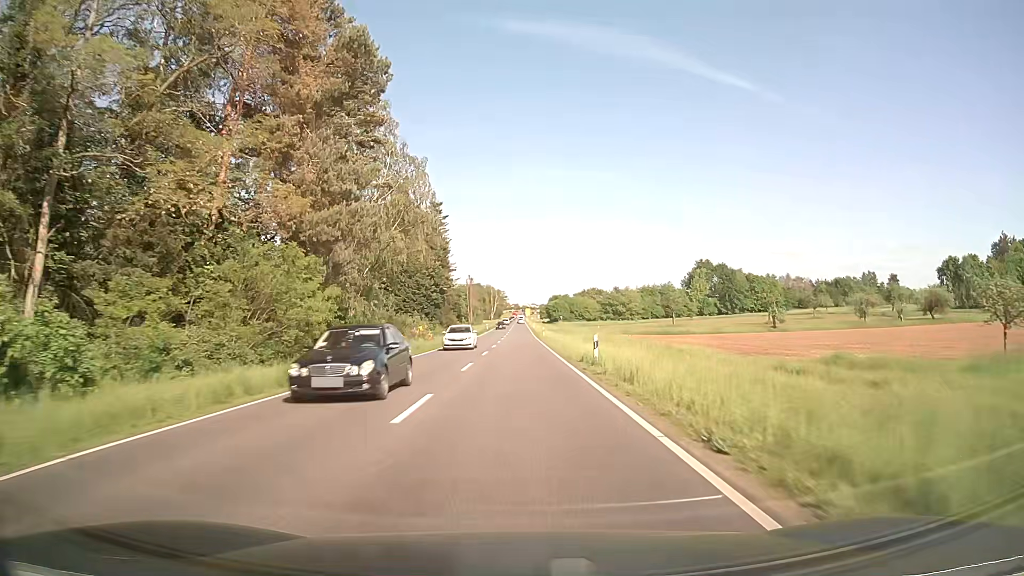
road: primary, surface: asphalt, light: Day
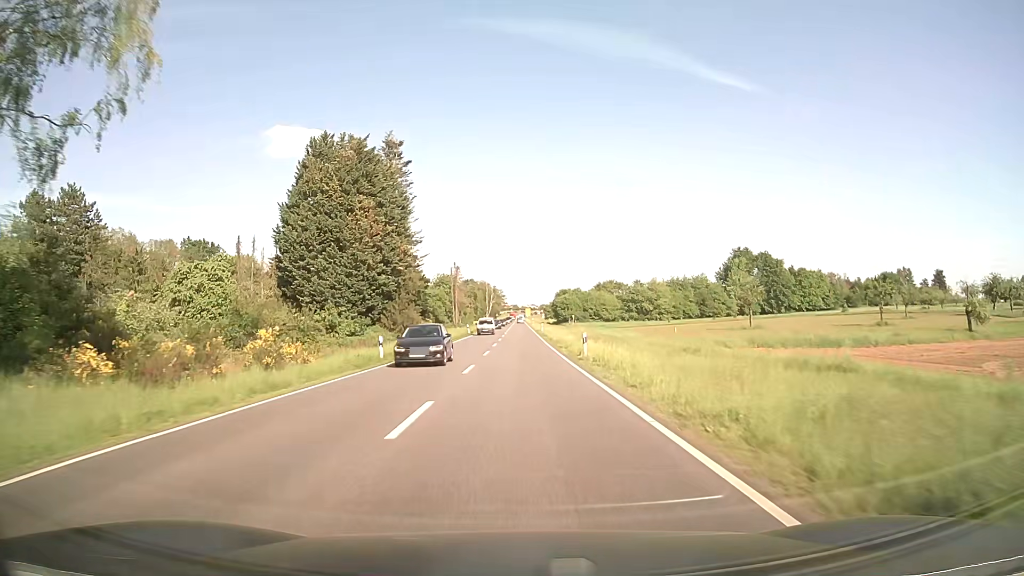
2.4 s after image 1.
(0.0, +45.1) m; 0°
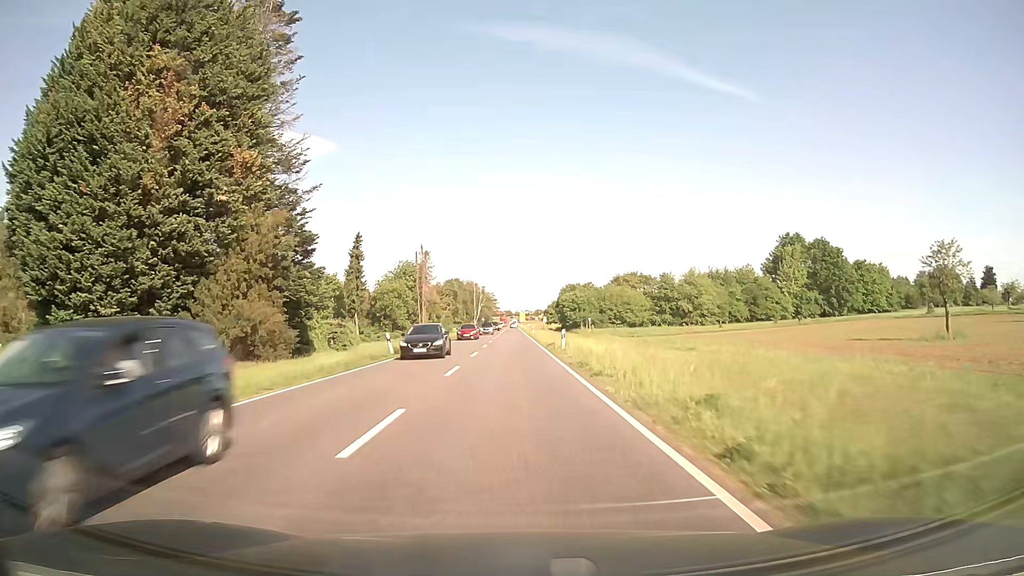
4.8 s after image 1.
(+0.3, +44.9) m; +1°
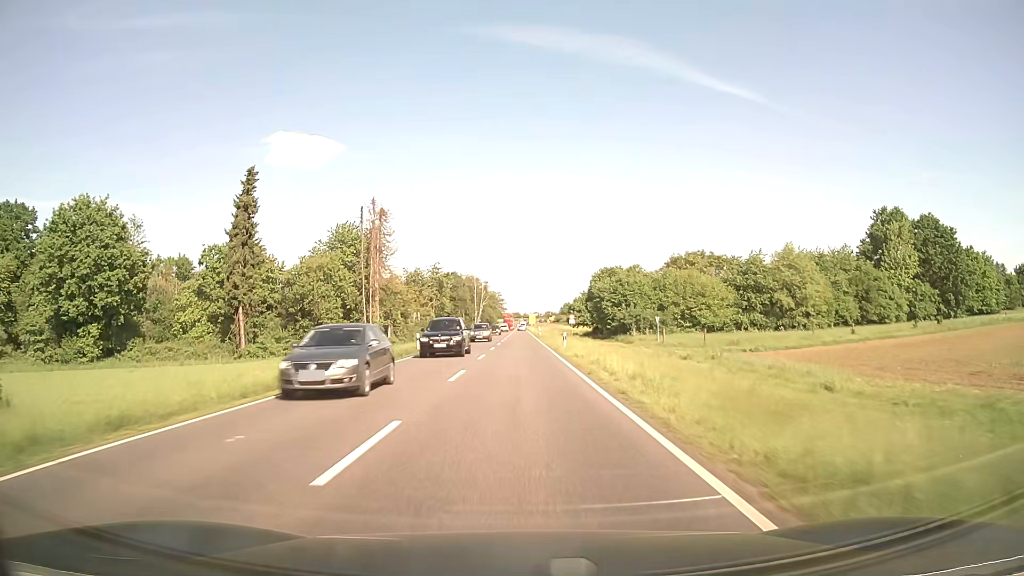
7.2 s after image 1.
(-0.3, +44.8) m; -1°
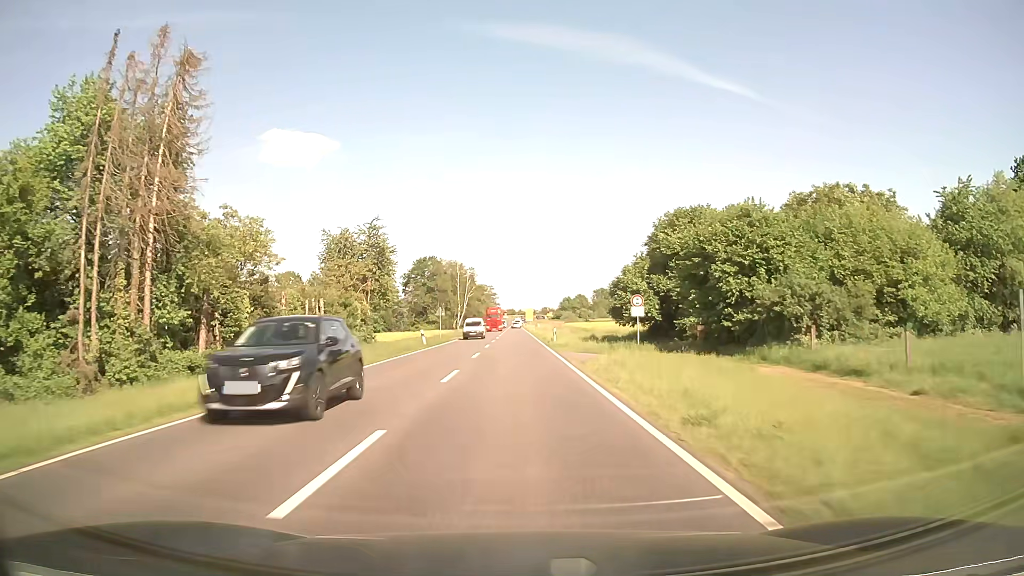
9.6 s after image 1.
(+0.1, +44.6) m; 0°
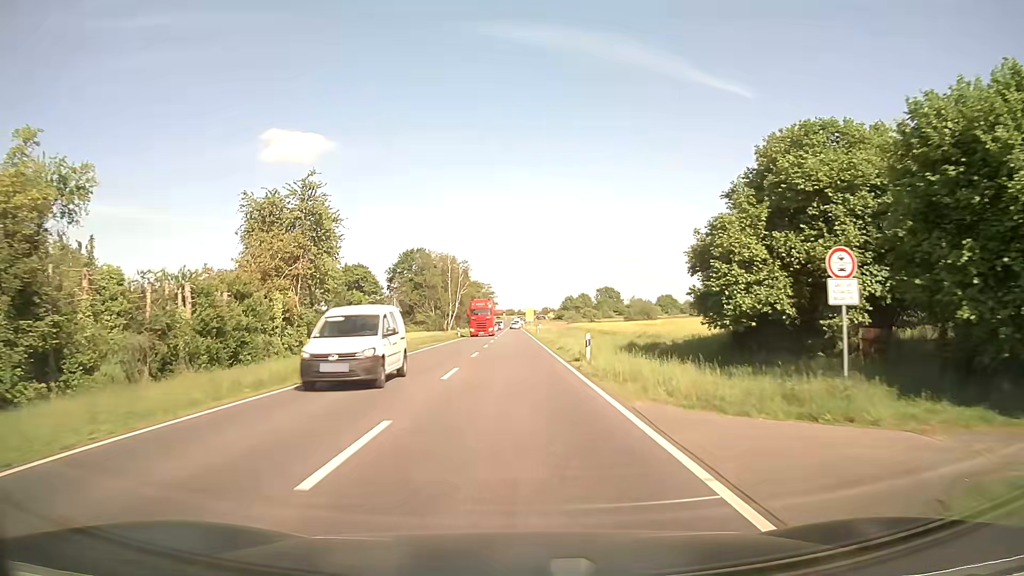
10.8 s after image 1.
(0.0, +20.9) m; 0°
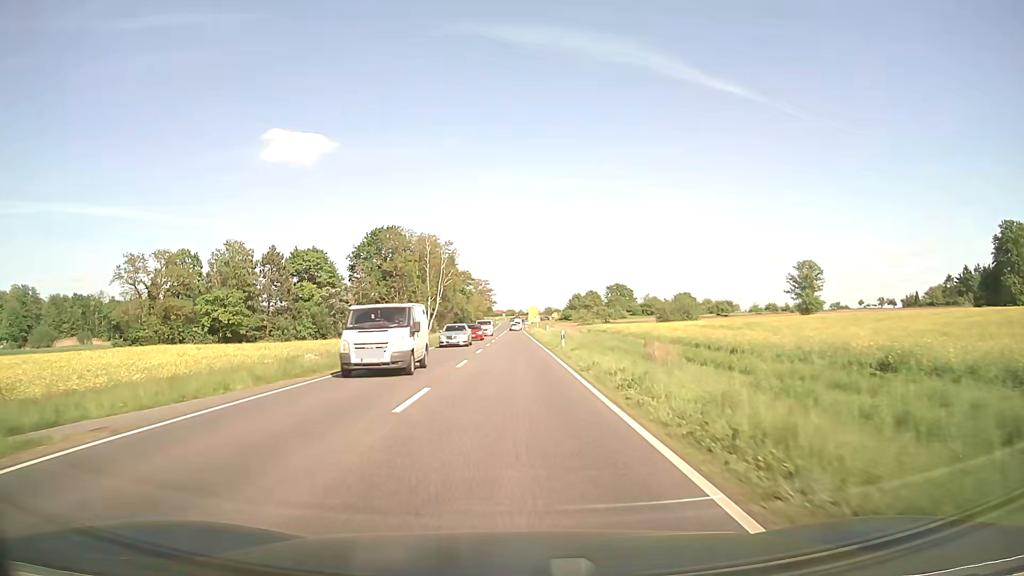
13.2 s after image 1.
(0.0, +38.4) m; 0°
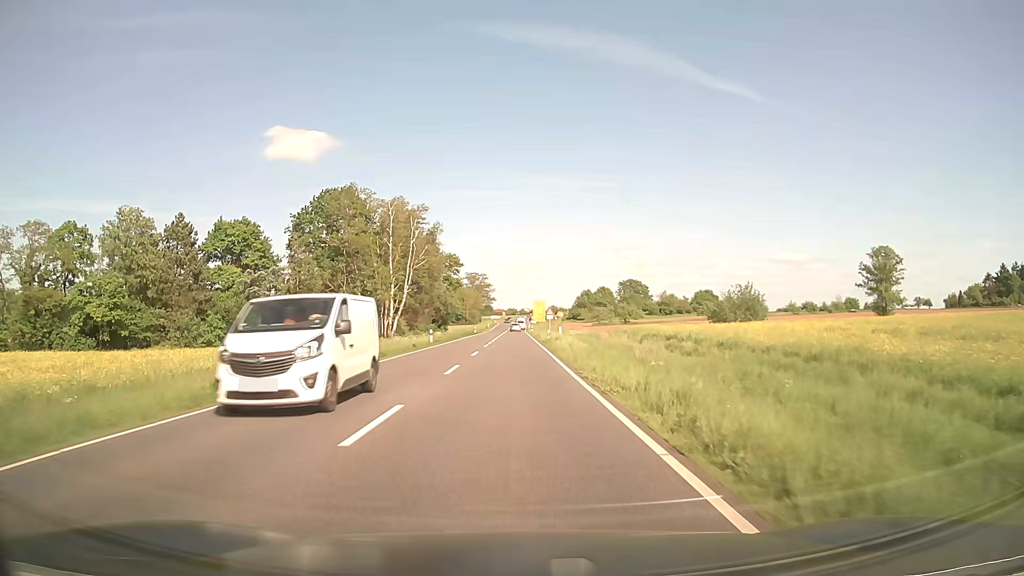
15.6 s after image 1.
(0.0, +35.5) m; 0°
(0, +10) (0, +20) (0, +30) (0, +40) (0, +50) (0, +60) (0, +70) (0, +80) (0, +90) (0, +100) m
